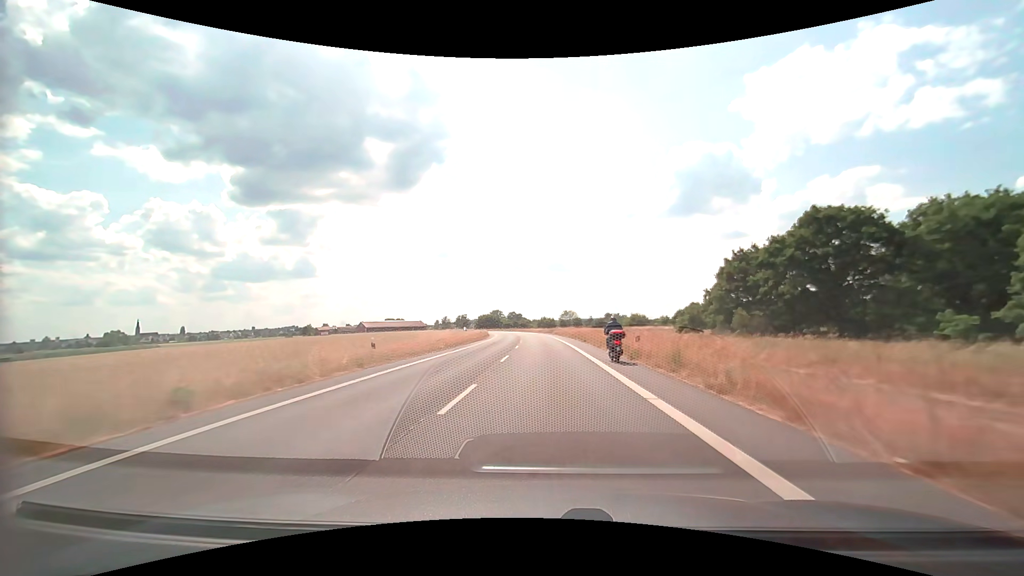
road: secondary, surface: asphalt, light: Day
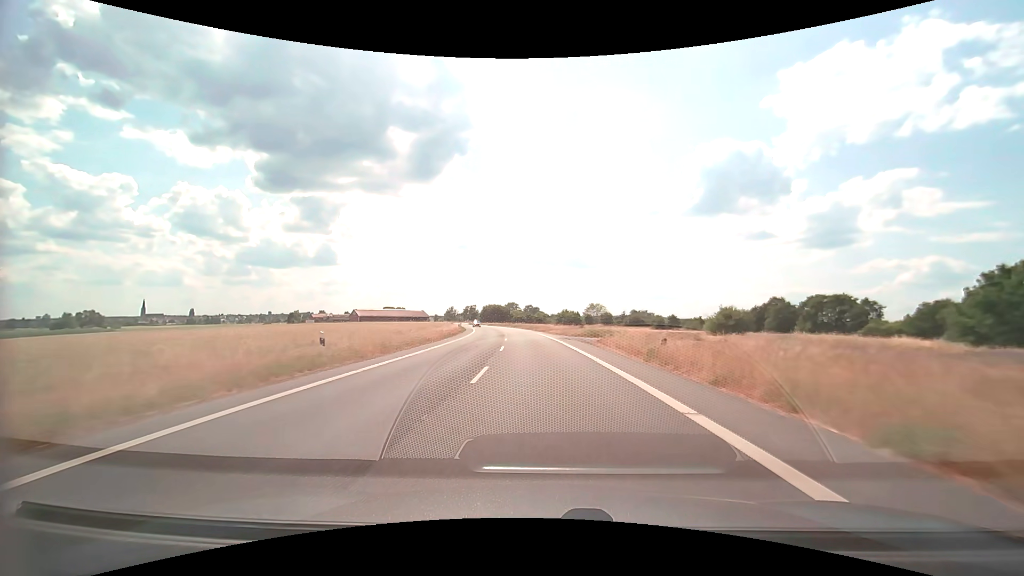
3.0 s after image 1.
(-1.0, +56.1) m; -2°
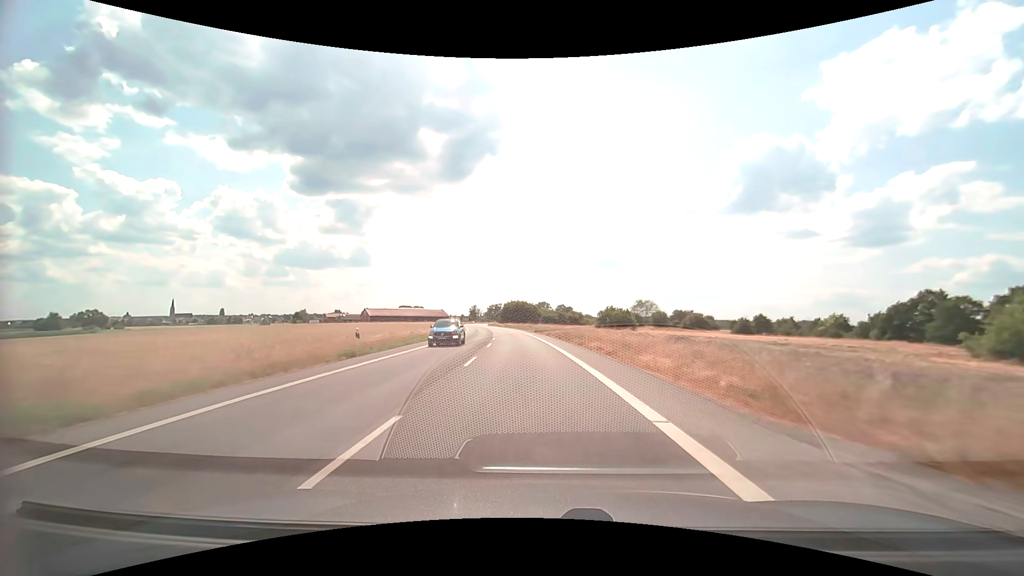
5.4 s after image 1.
(-1.1, +43.7) m; -3°
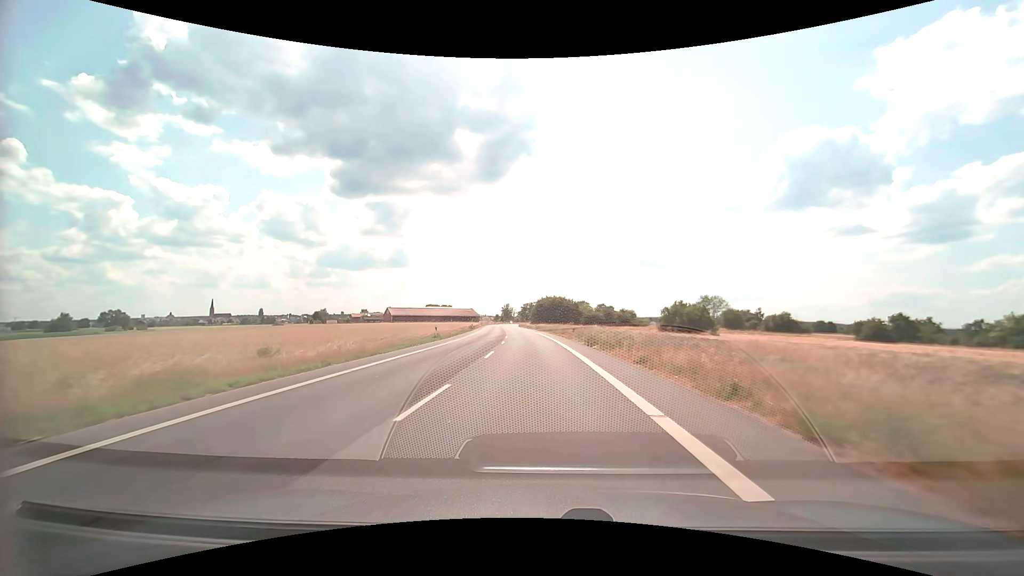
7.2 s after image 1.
(-1.2, +31.9) m; -4°
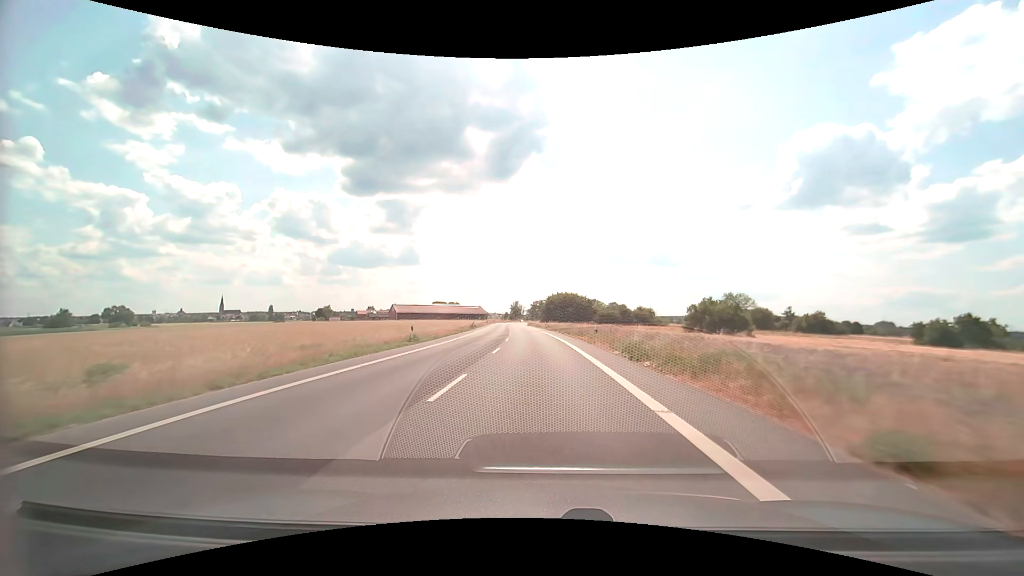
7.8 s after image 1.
(-0.1, +10.5) m; -1°
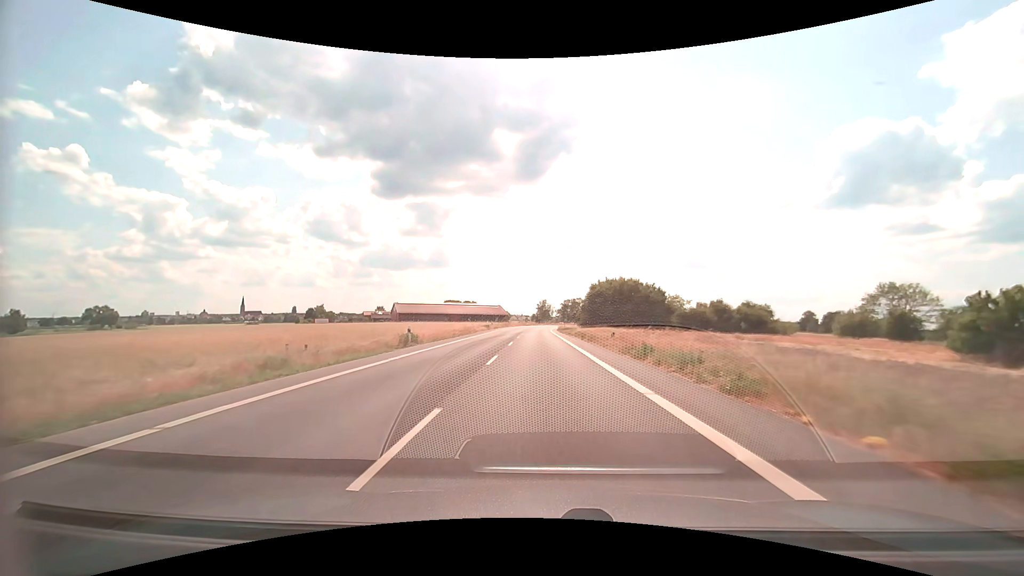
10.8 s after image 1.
(-1.8, +51.9) m; -3°
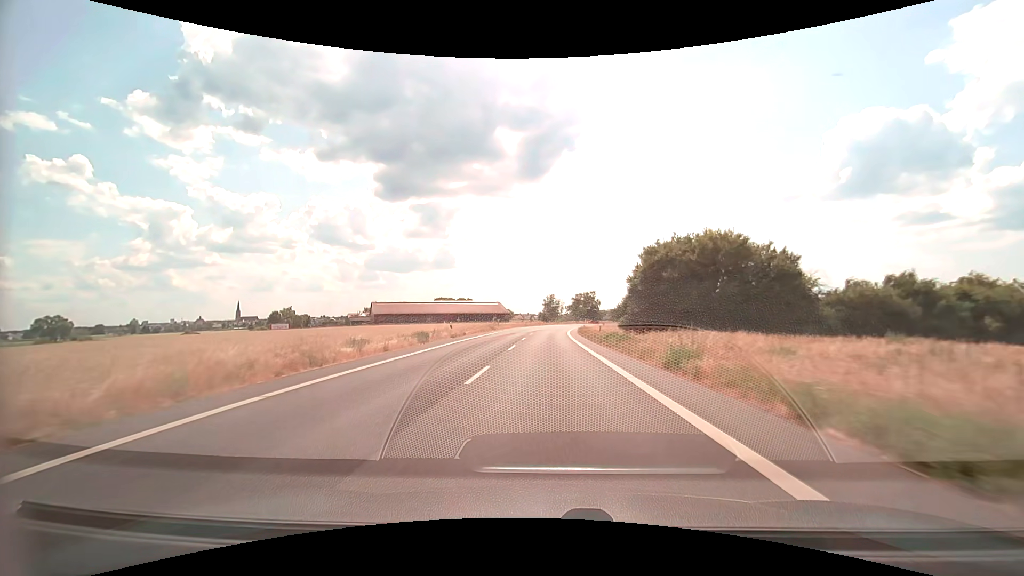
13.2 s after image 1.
(-0.4, +40.6) m; -1°
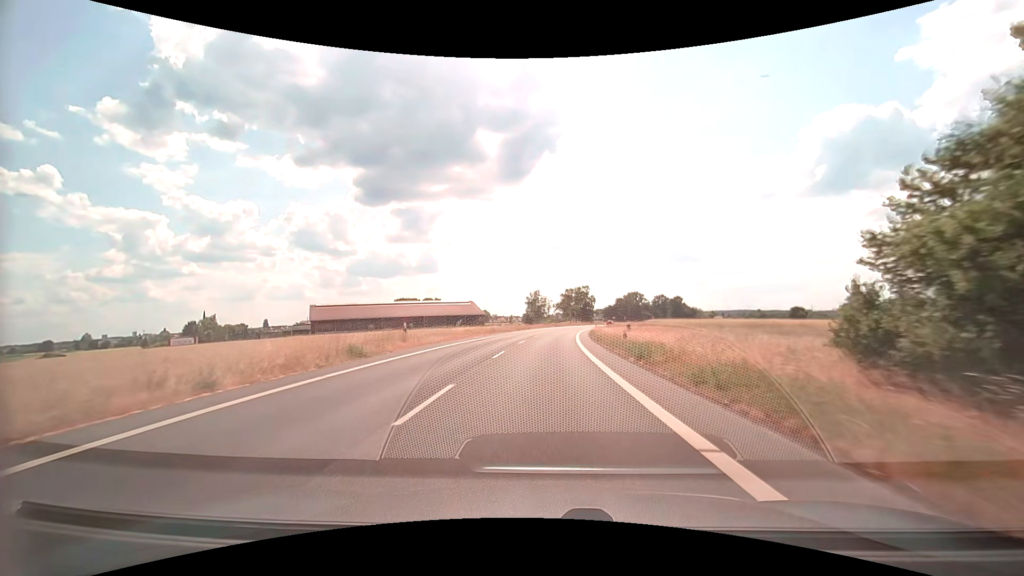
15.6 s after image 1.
(+0.4, +39.5) m; +2°
(0, +10) (0, +20) (+1, +30) (+1, +40) (+2, +50) (+2, +60) (+3, +70) (+4, +80) (+6, +90) (+7, +100) m
